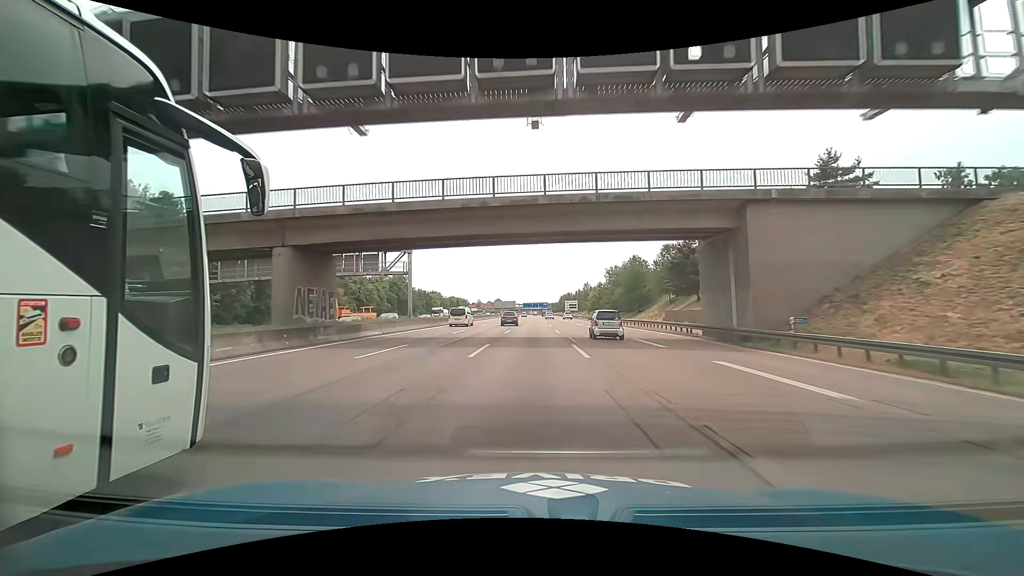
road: motorway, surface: asphalt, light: Day
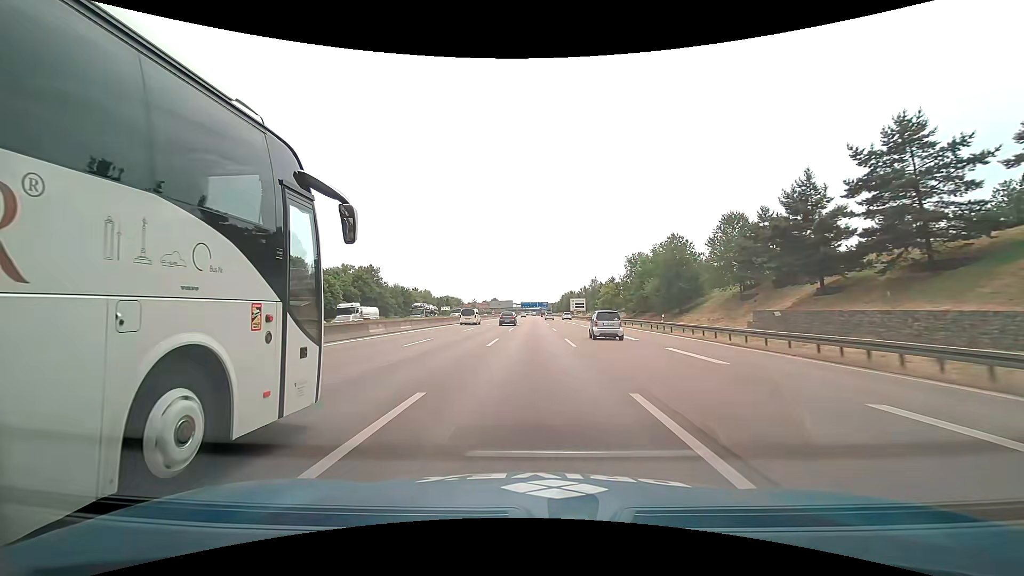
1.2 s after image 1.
(0.0, +30.6) m; 0°
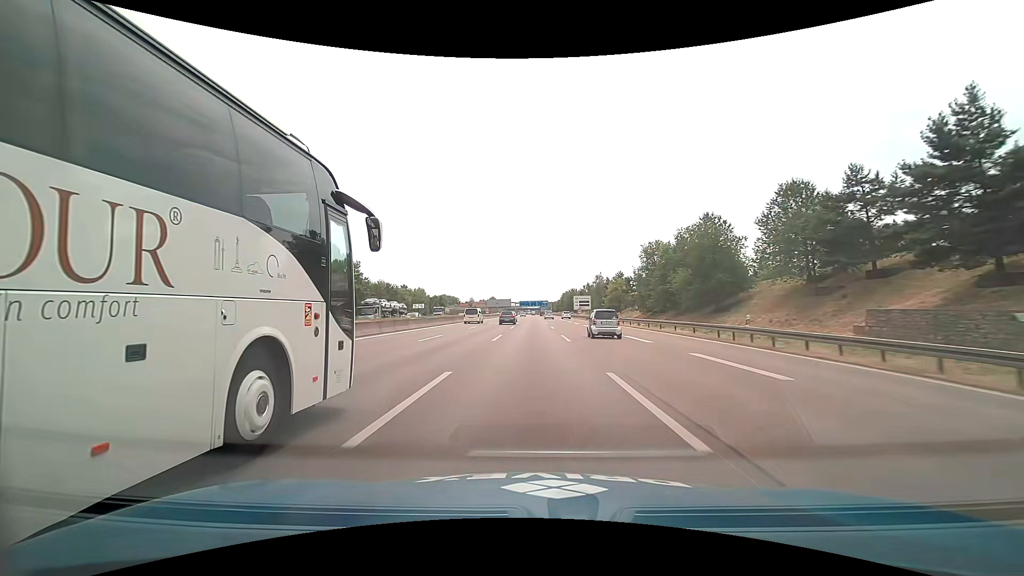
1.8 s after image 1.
(+0.1, +15.3) m; 0°
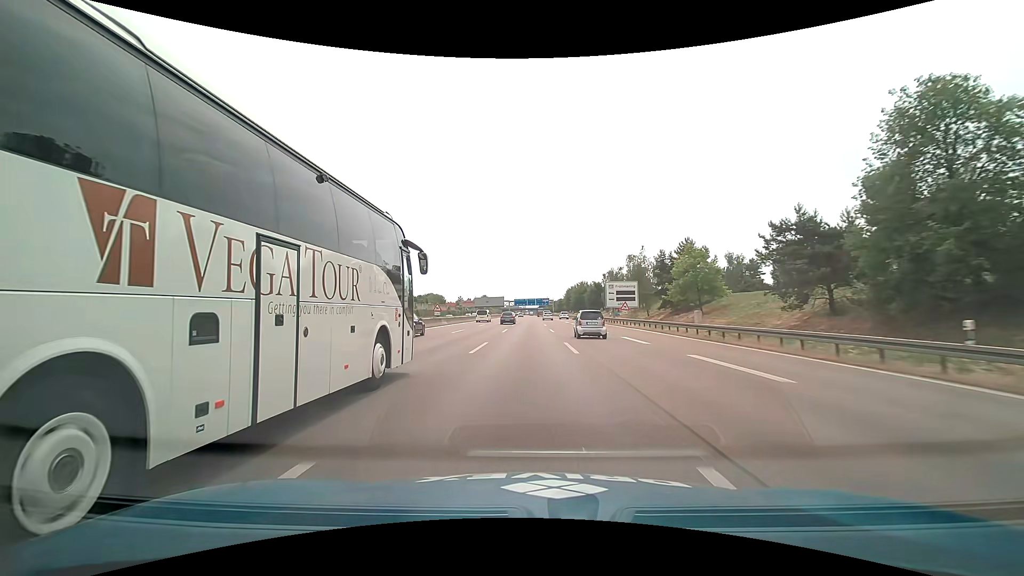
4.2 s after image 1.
(+0.1, +60.9) m; 0°
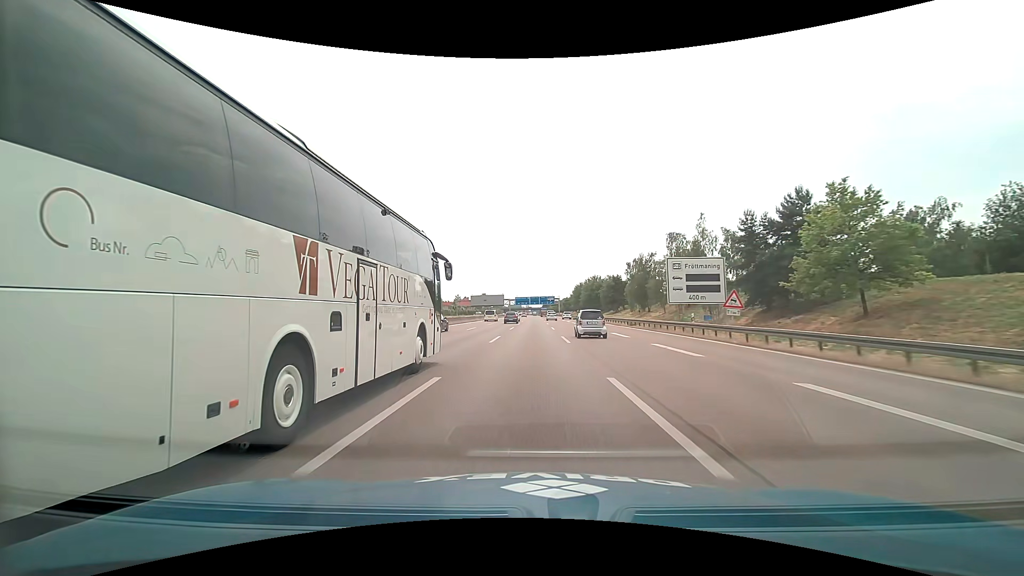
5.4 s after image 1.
(-0.2, +30.5) m; 0°
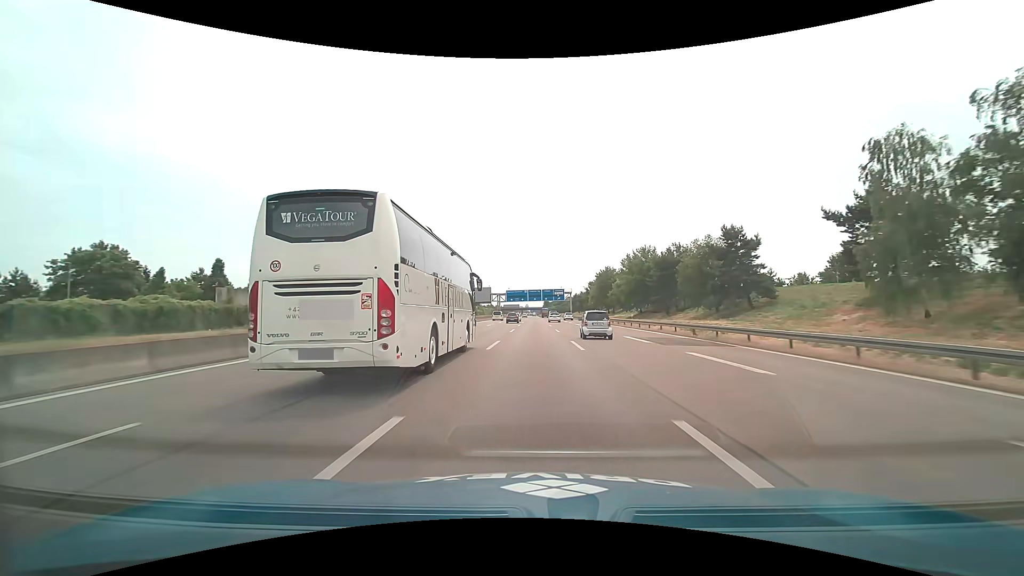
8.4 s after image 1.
(0.0, +76.3) m; 0°
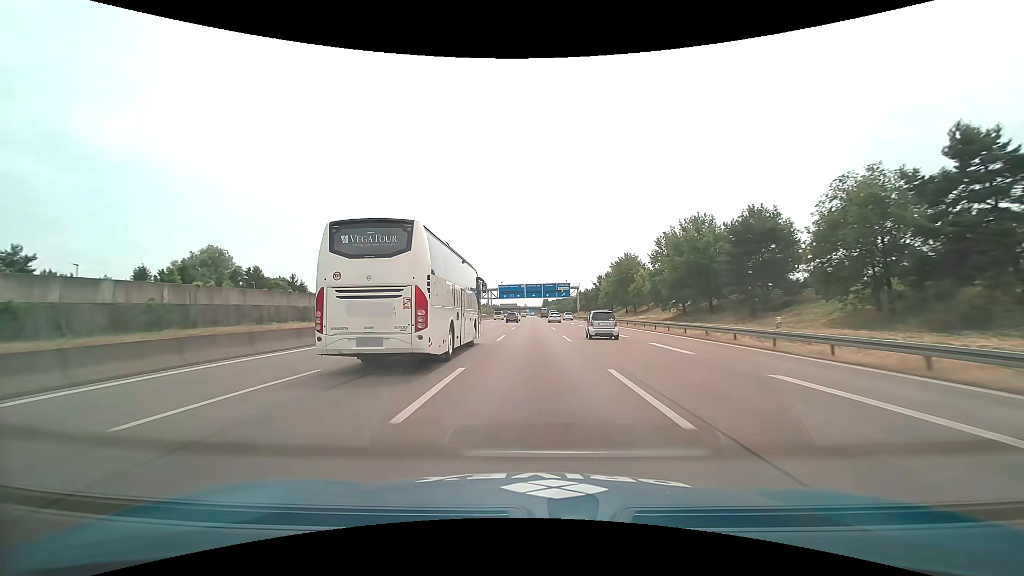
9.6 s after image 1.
(0.0, +30.6) m; 0°
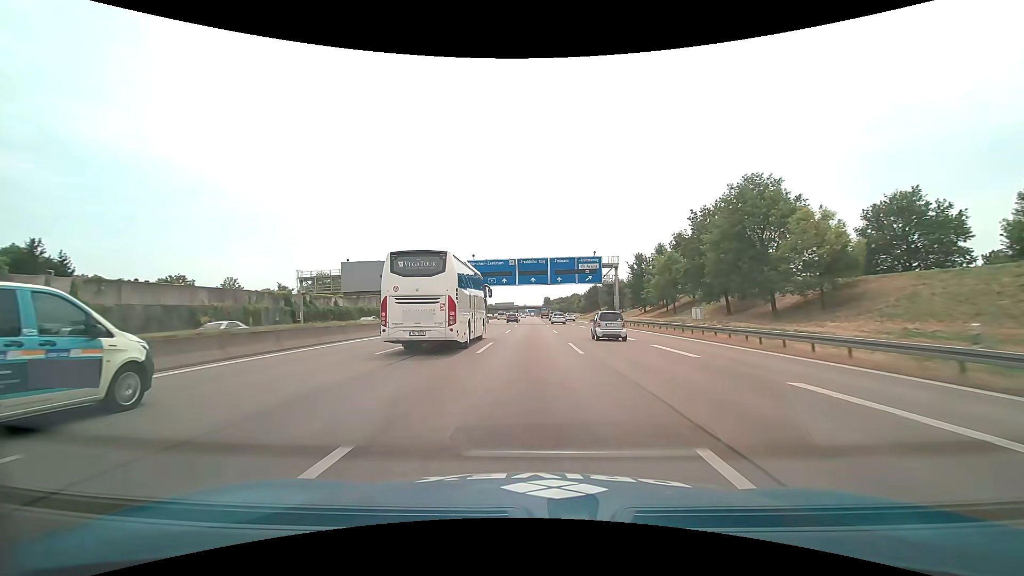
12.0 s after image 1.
(0.0, +61.4) m; 0°
(0, +10) (0, +20) (0, +30) (0, +40) (0, +50) (0, +60) (0, +70) (0, +80) (0, +90) (0, +100) m
